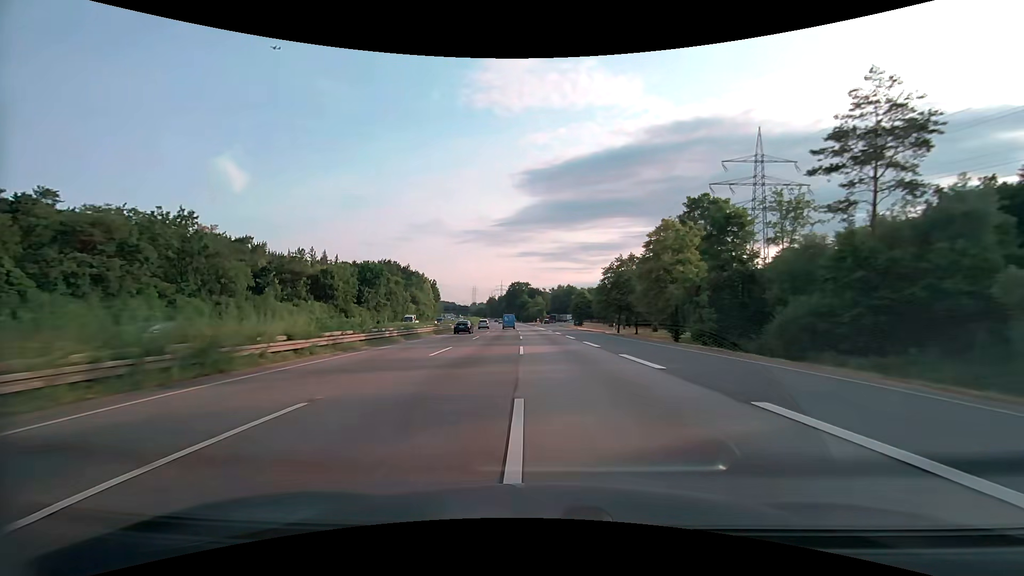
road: motorway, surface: asphalt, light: Day
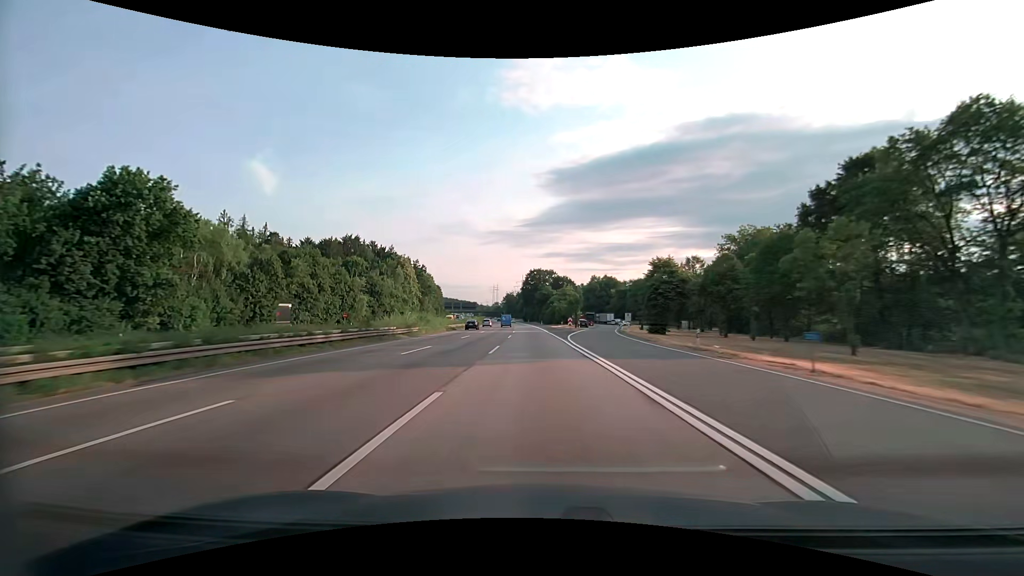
(-1.5, +70.1) m; -3°
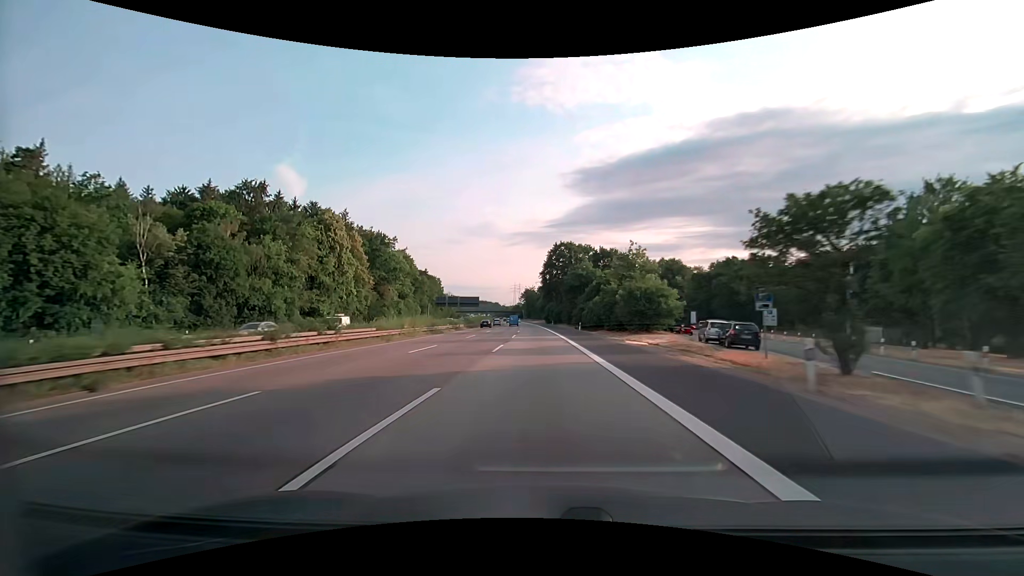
(-1.9, +70.0) m; -3°
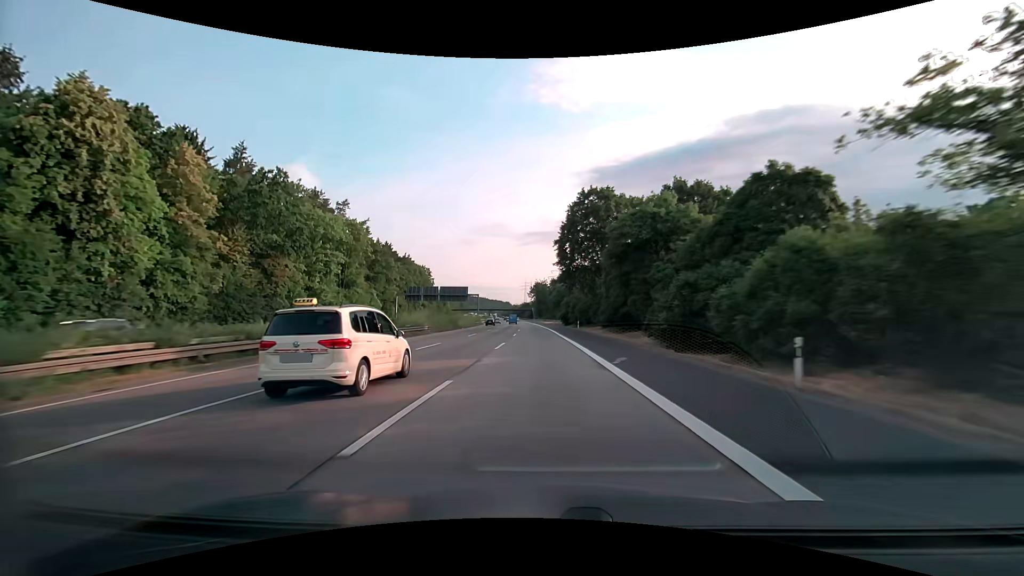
(-0.7, +51.9) m; -1°
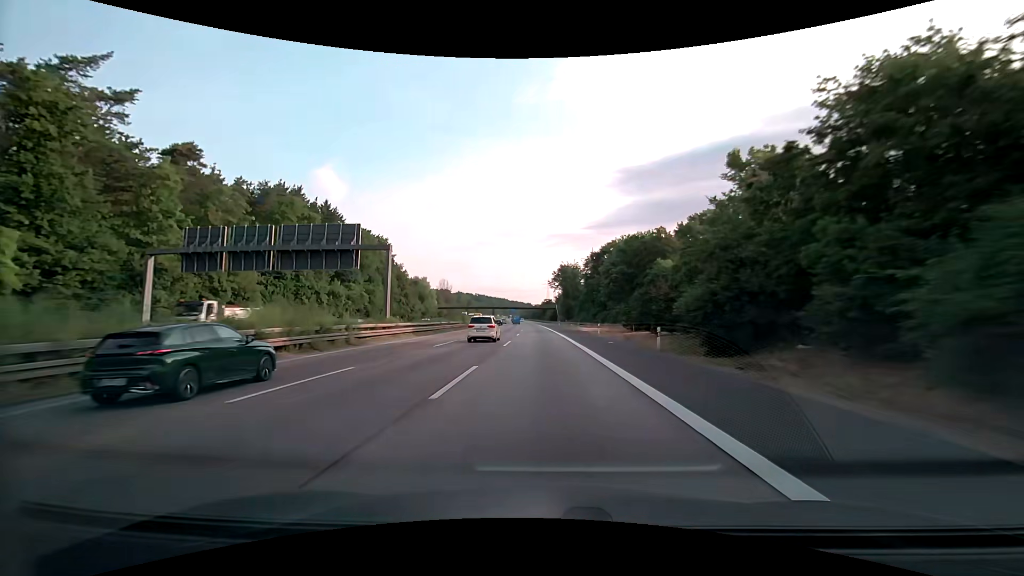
(-1.8, +85.0) m; -3°
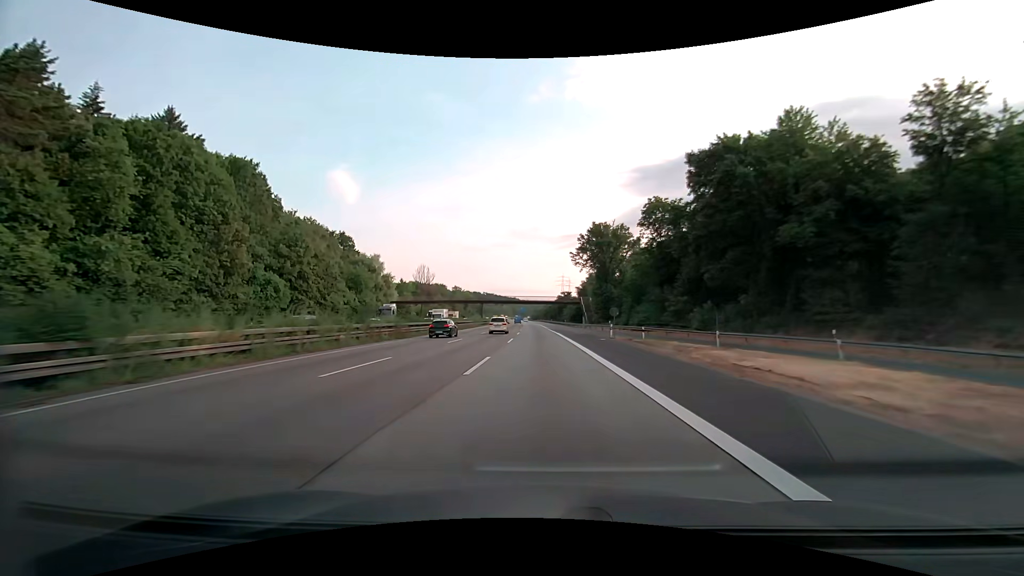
(-0.5, +66.7) m; -1°
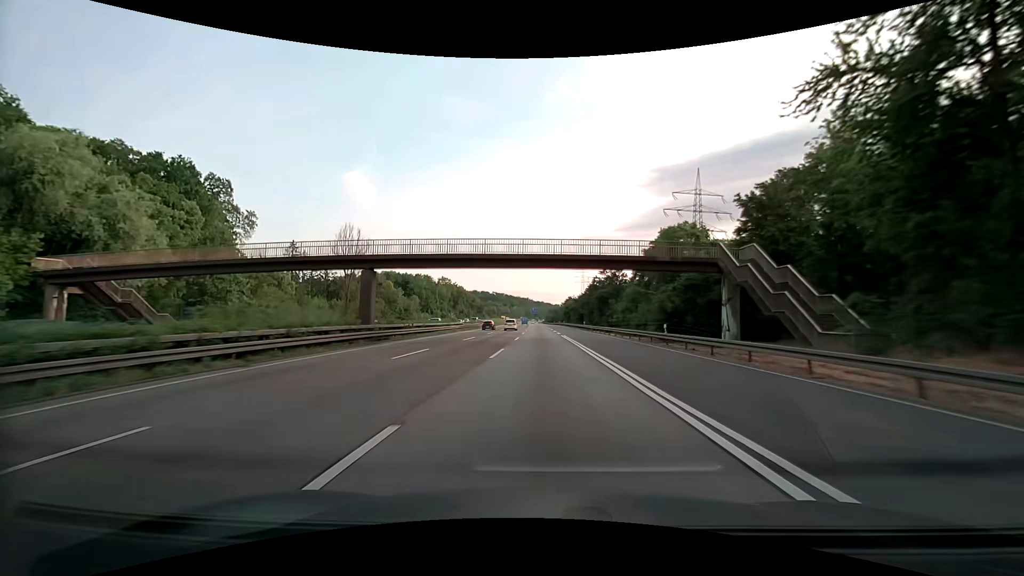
(-1.5, +82.4) m; -2°
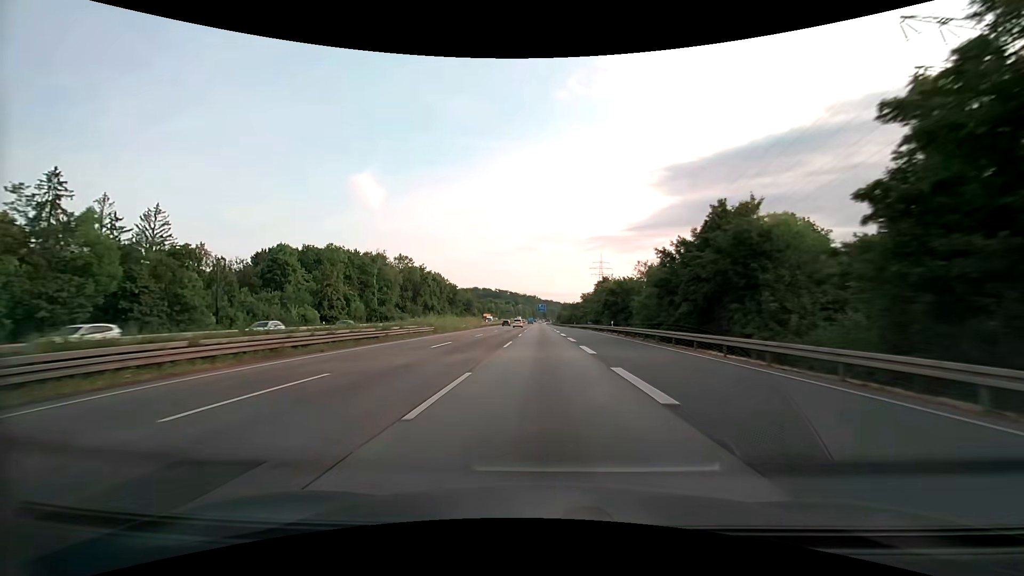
(-0.7, +81.6) m; -1°
(0, +10) (0, +20) (0, +30) (0, +40) (0, +50) (0, +60) (-1, +70) (-1, +80) (-1, +90) (-1, +100) m
